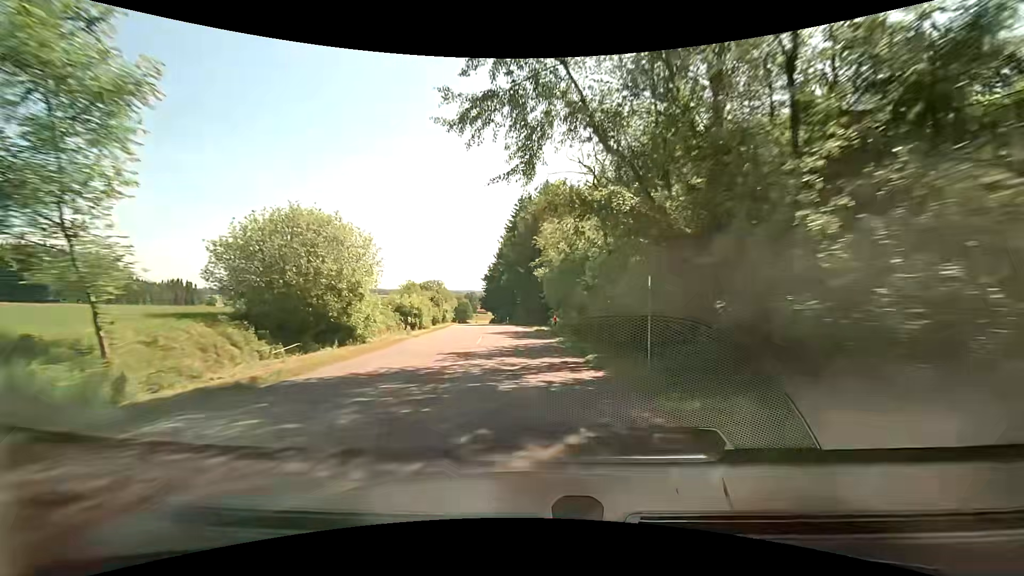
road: tertiary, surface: asphalt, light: Day
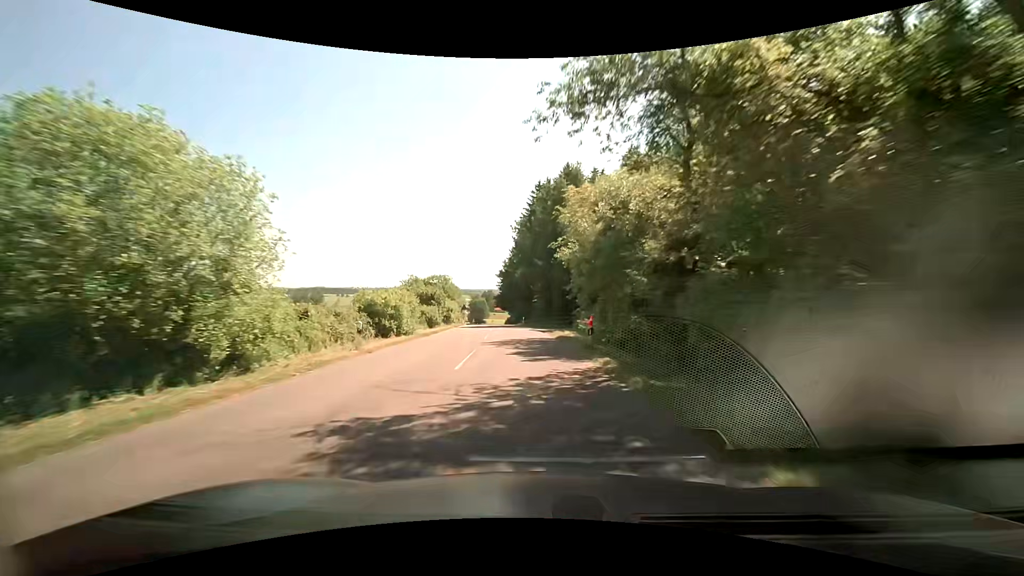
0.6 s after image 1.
(-0.2, +9.7) m; -2°
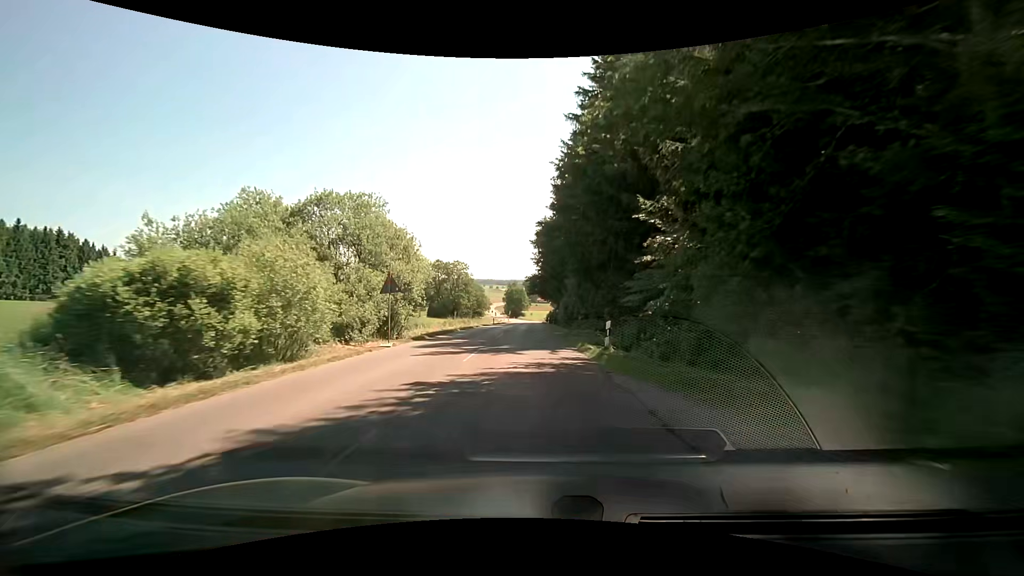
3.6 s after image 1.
(-2.4, +46.7) m; -5°
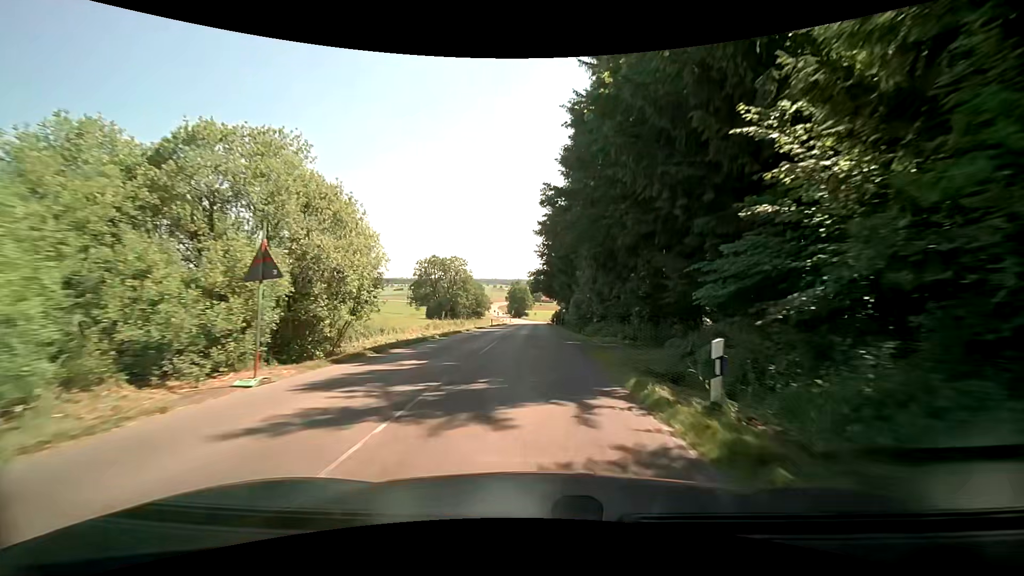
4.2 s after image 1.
(0.0, +8.8) m; -1°
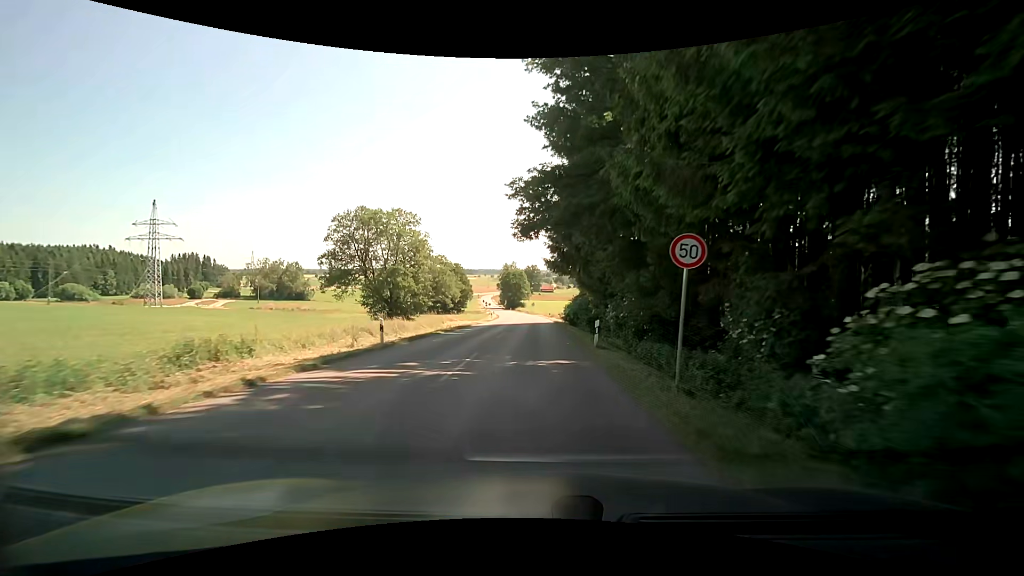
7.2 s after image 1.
(+0.5, +42.9) m; +1°
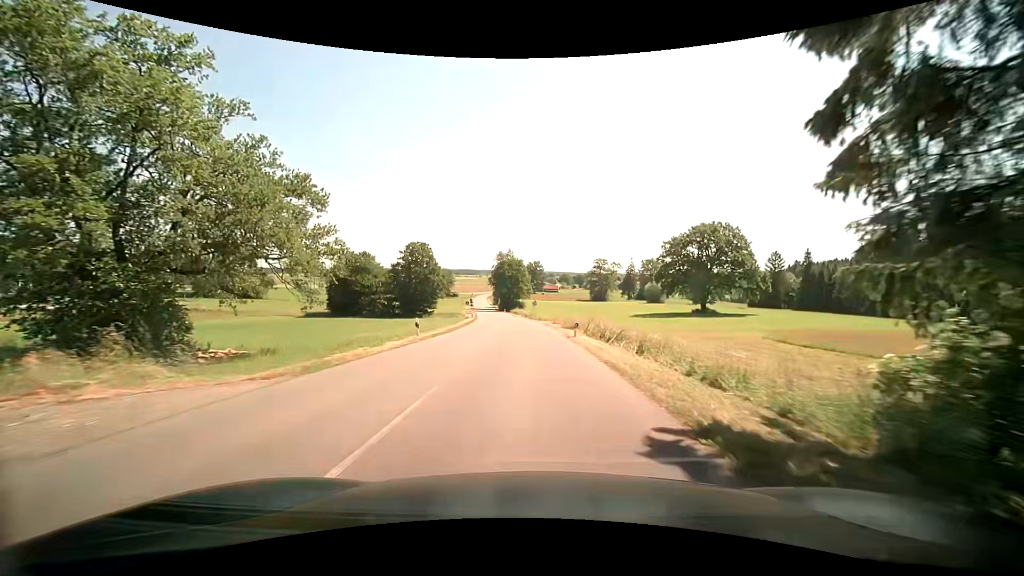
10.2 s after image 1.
(-0.3, +43.0) m; 0°
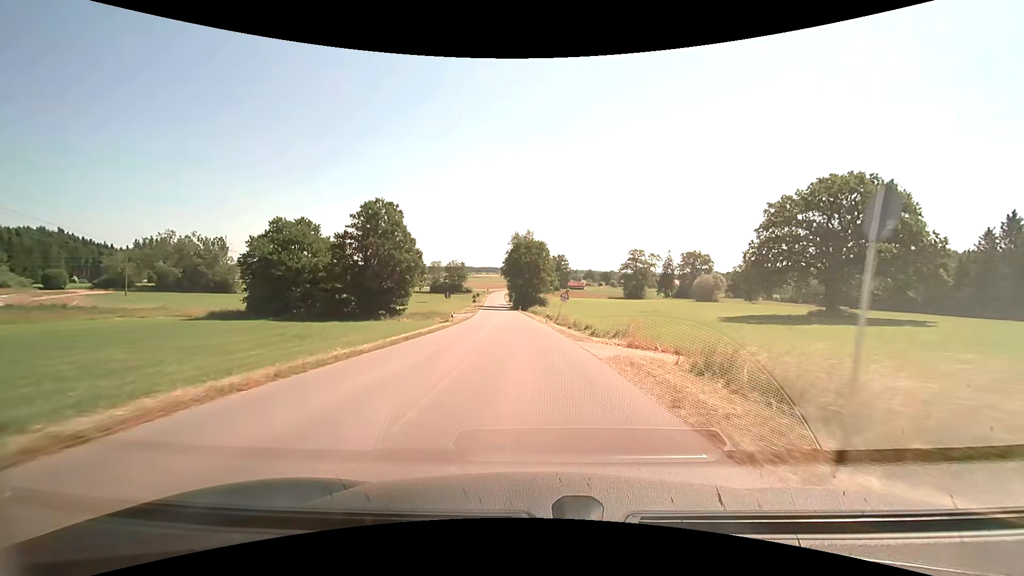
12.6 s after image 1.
(-0.9, +33.5) m; -3°
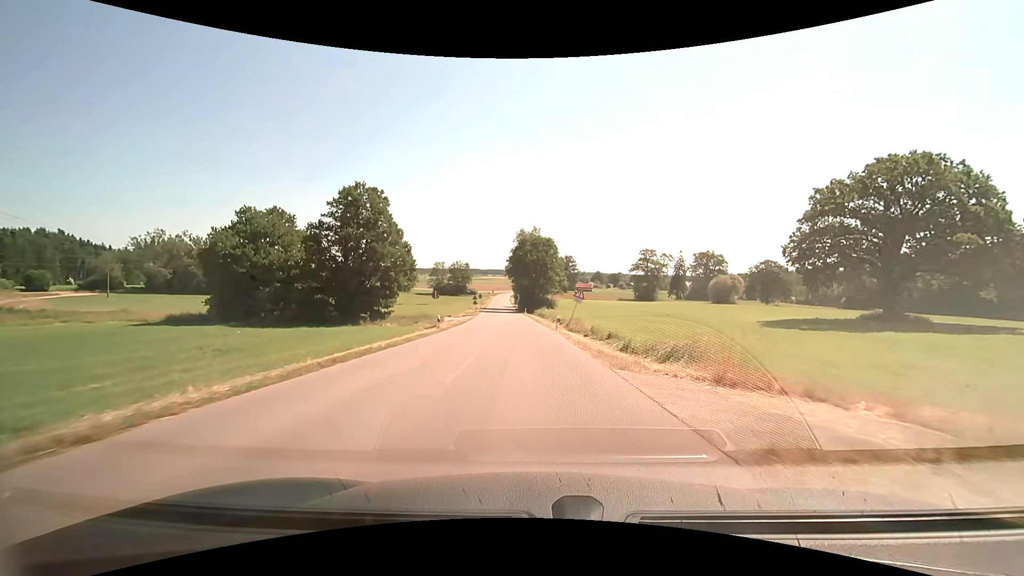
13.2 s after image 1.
(0.0, +8.3) m; -1°
(0, +10) (0, +20) (-1, +30) (-2, +40) (-2, +50) (-3, +60) (-4, +70) (-4, +80) (-5, +90) (-6, +100) m
